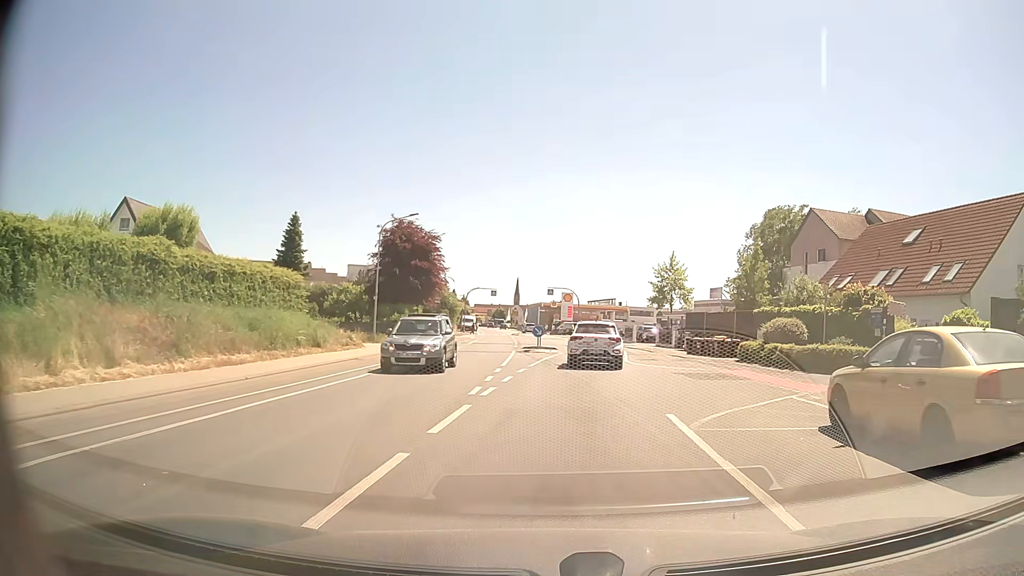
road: tertiary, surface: asphalt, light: Day
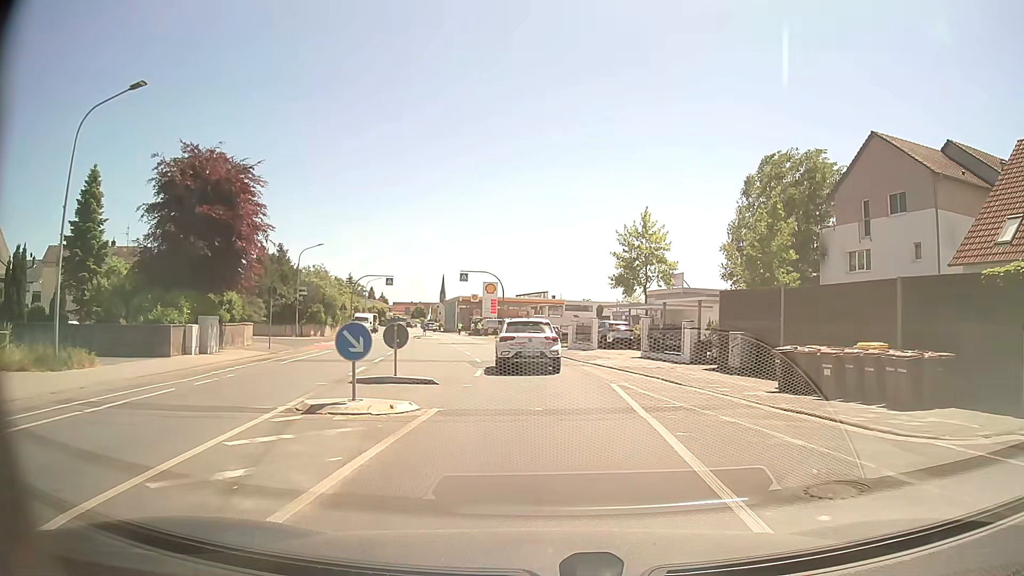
(+1.5, +24.1) m; +6°
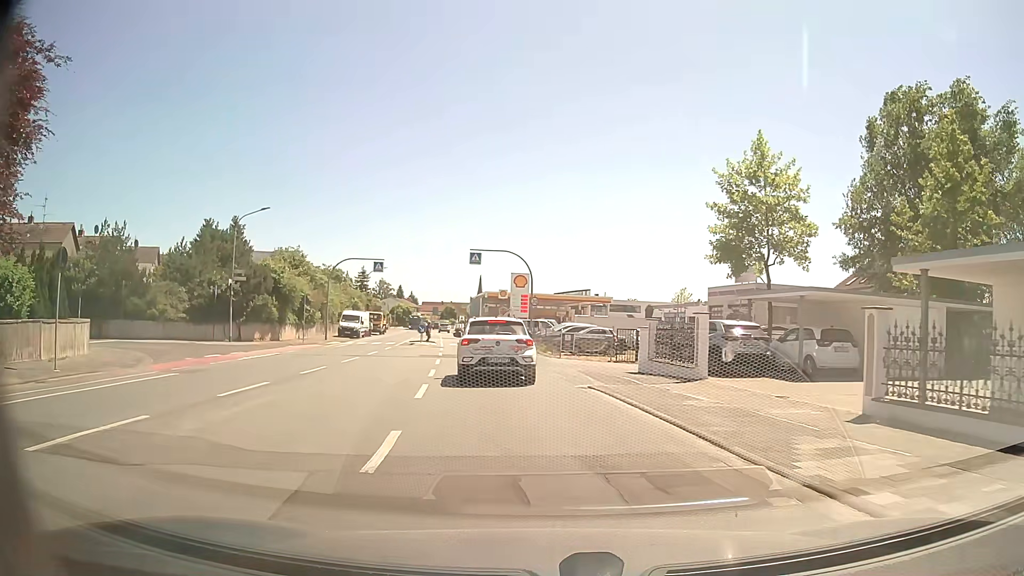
(-0.2, +18.7) m; -3°
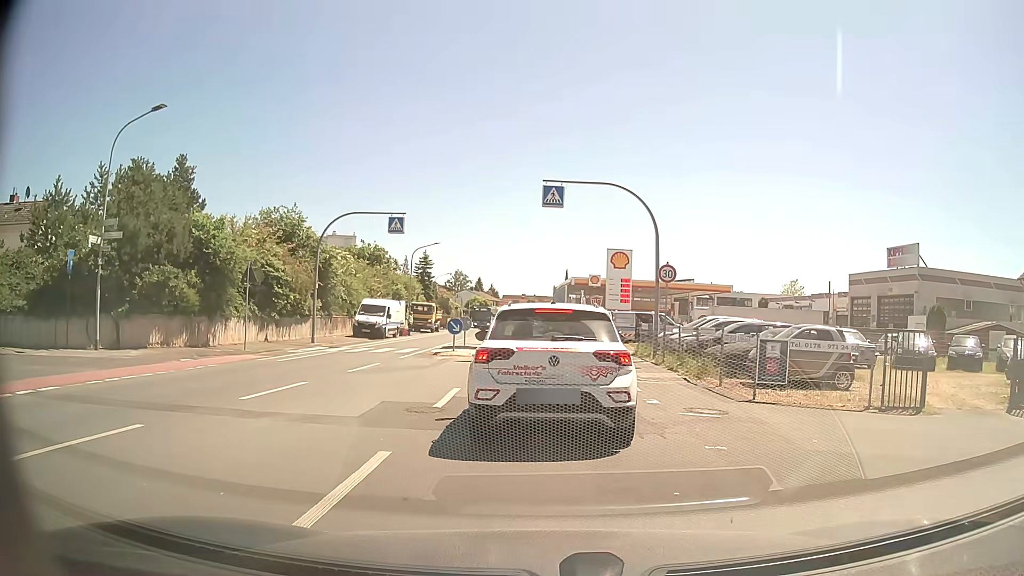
(-1.4, +19.7) m; -7°
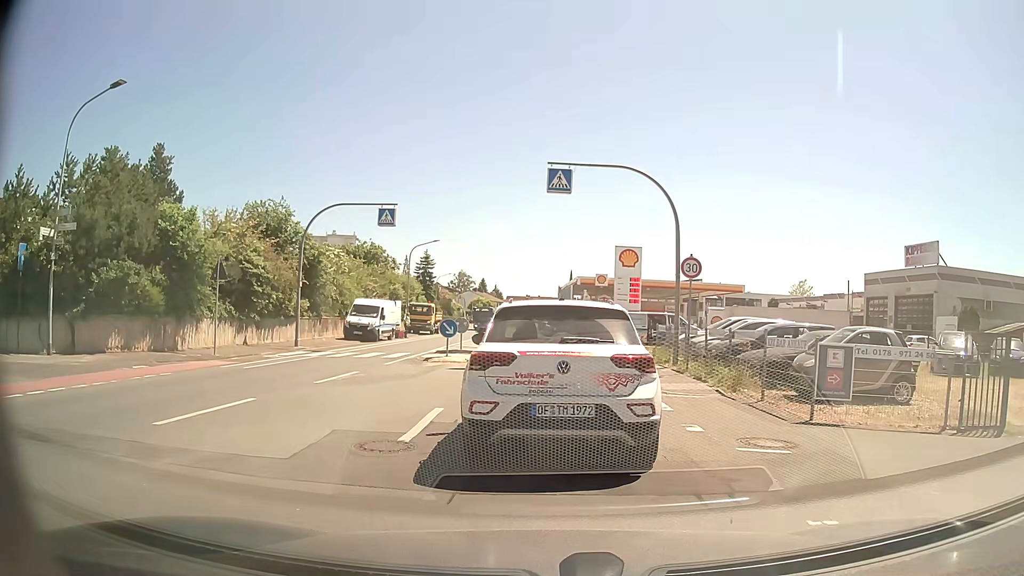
(0.0, +2.7) m; 0°
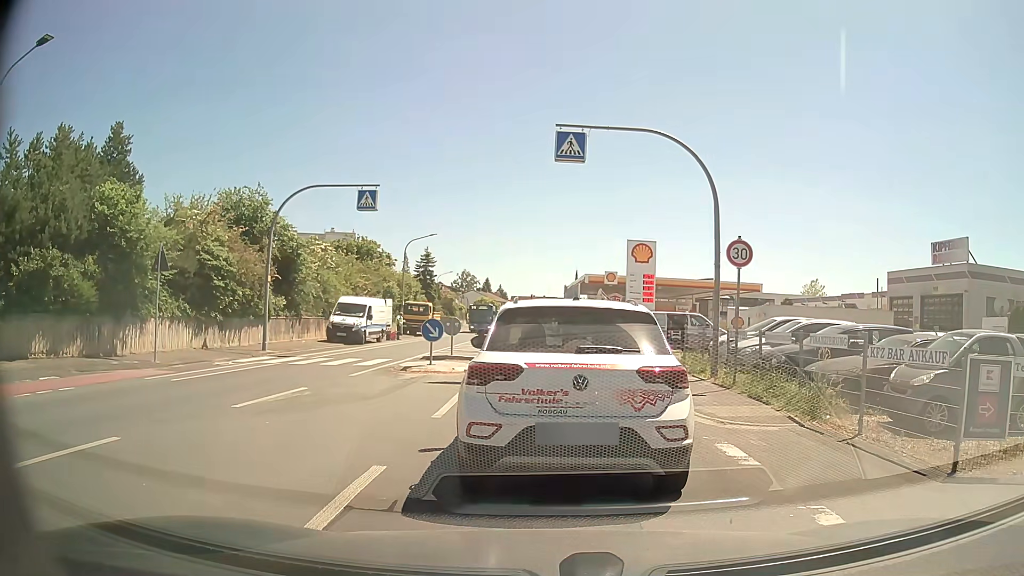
(0.0, +4.0) m; 0°
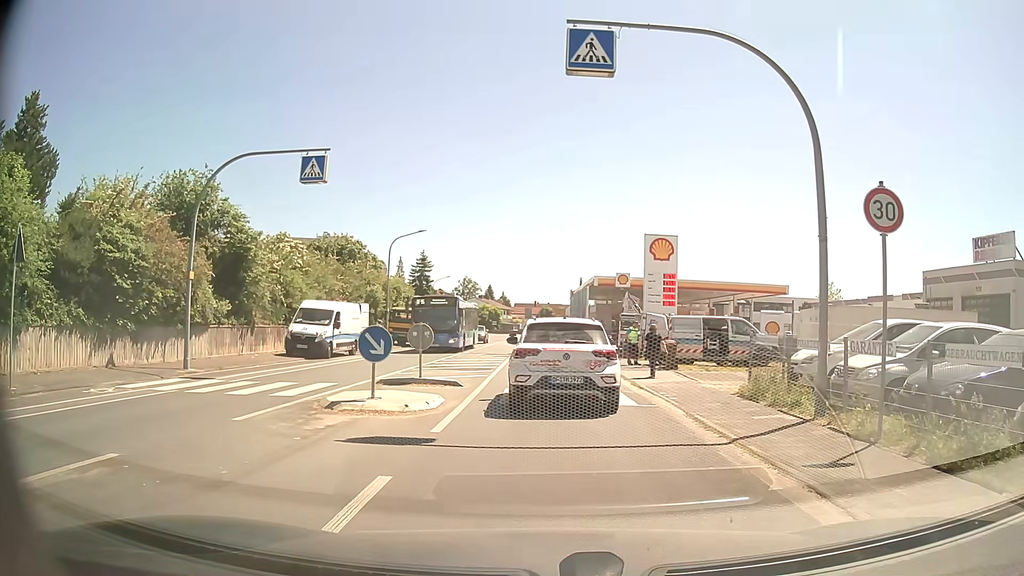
(-0.1, +6.6) m; 0°
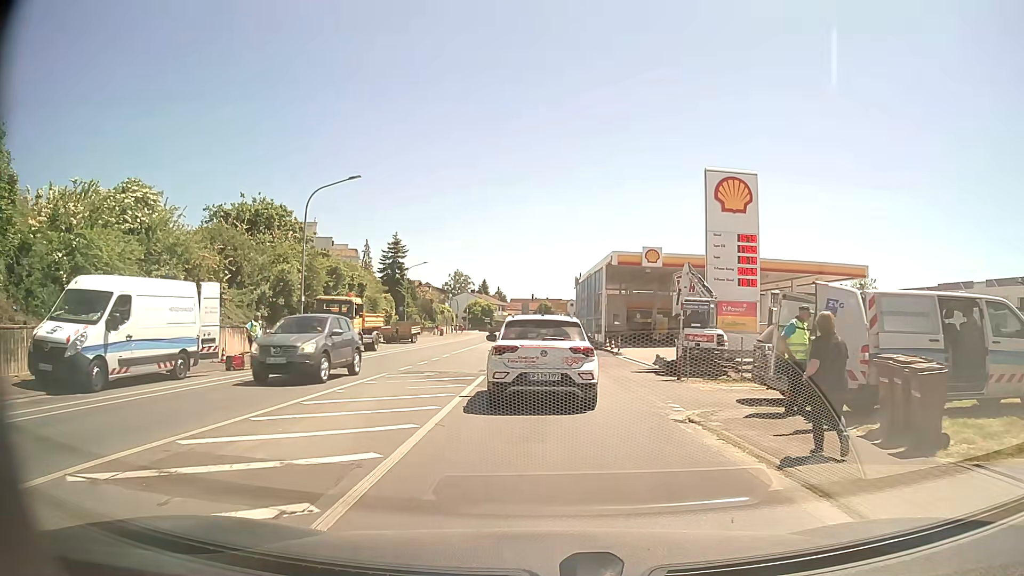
(-0.1, +16.7) m; -1°
(0, +10) (0, +20) (0, +30) (0, +40) (0, +50) (0, +60) (-1, +70) (-1, +80) (0, +90) (0, +100) m
